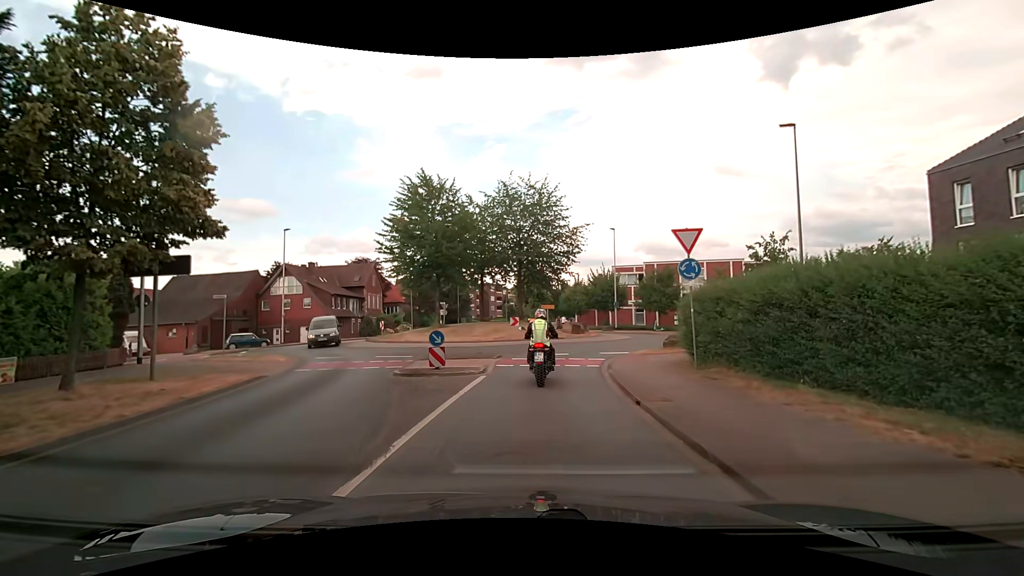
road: secondary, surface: asphalt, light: Day
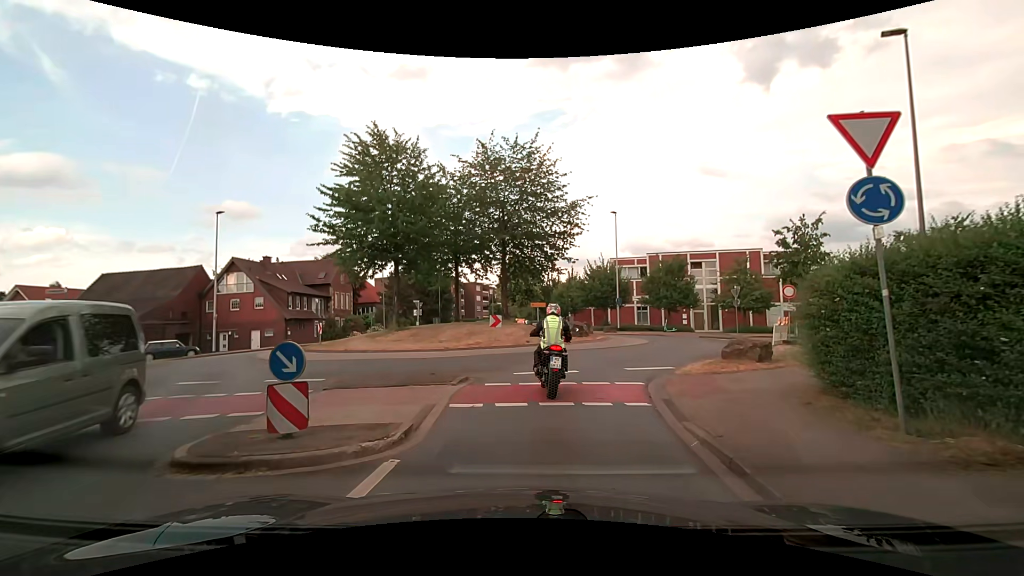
(+0.2, +7.7) m; +2°
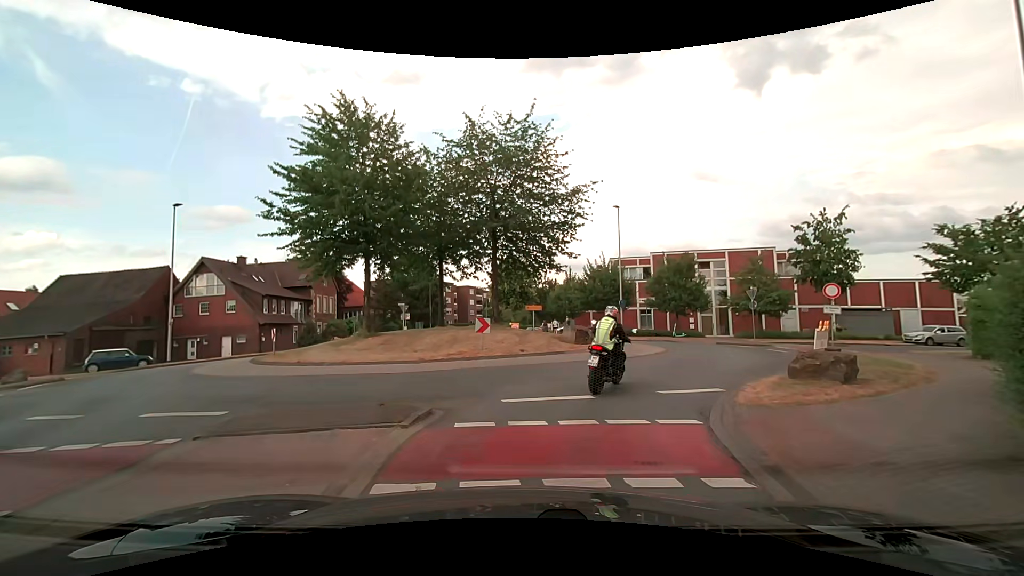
(0.0, +3.9) m; 0°
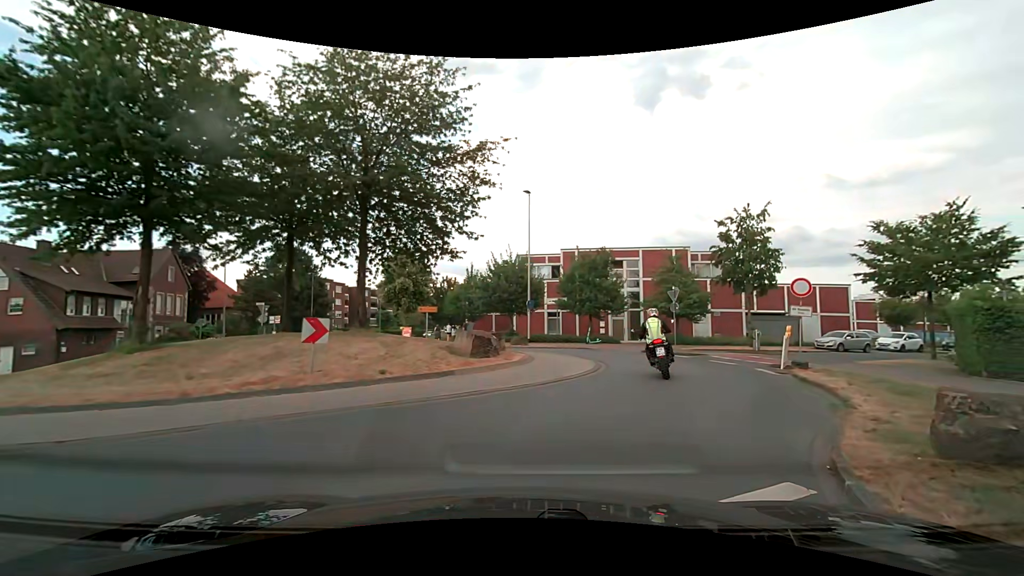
(+0.4, +6.6) m; +10°
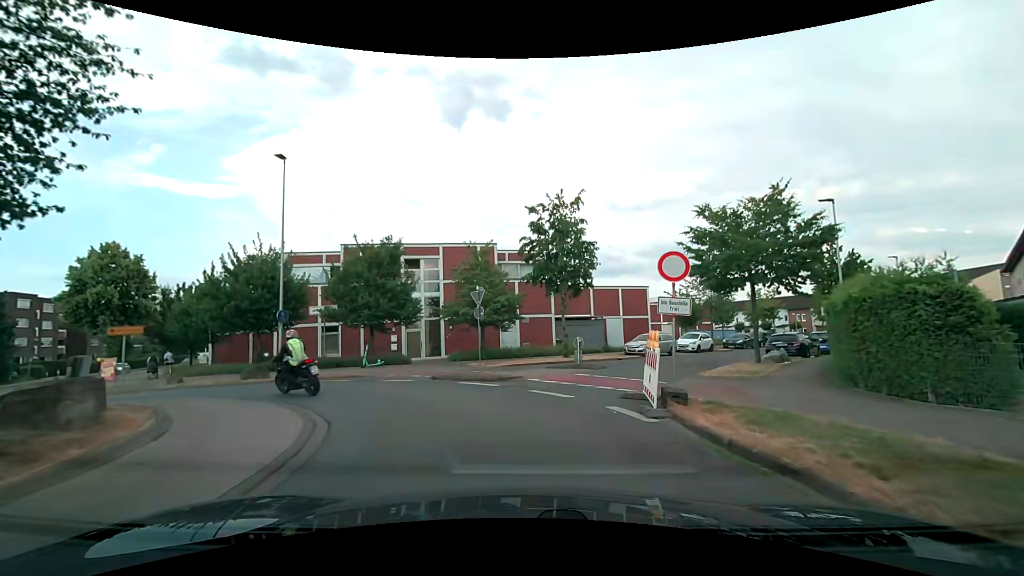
(+1.9, +8.3) m; +22°
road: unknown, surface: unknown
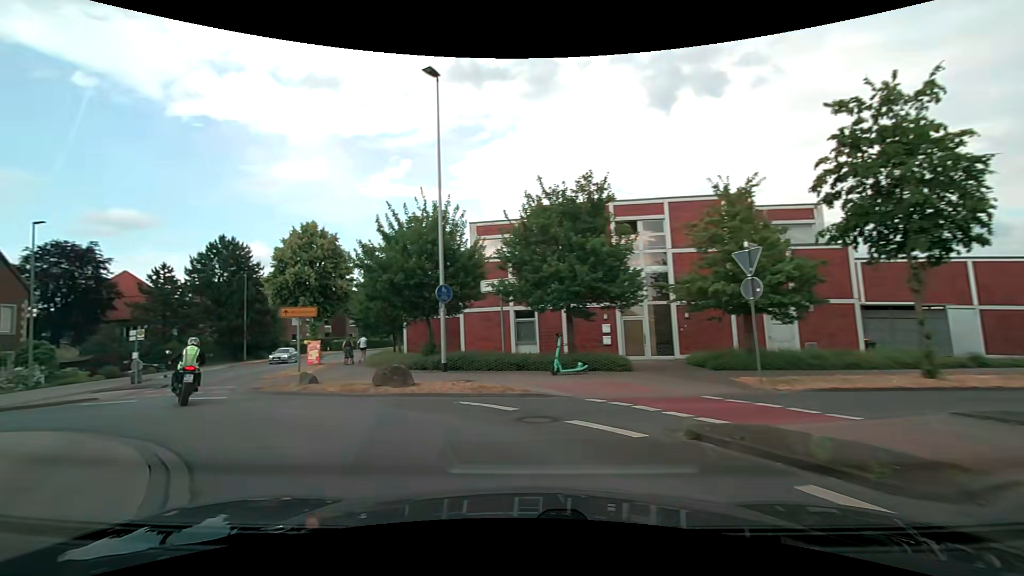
(-1.2, +9.6) m; -24°
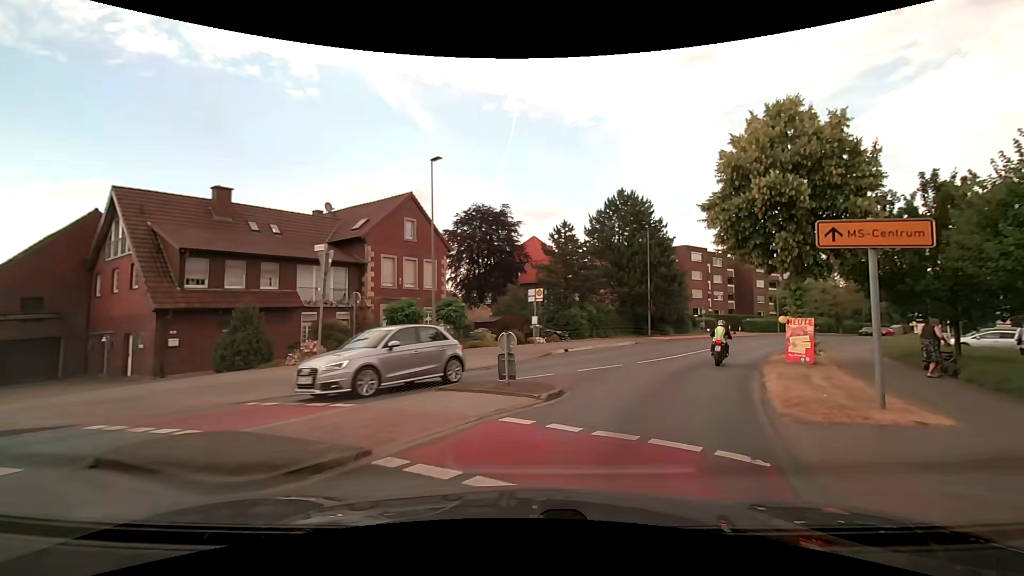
(-8.0, +13.8) m; -43°
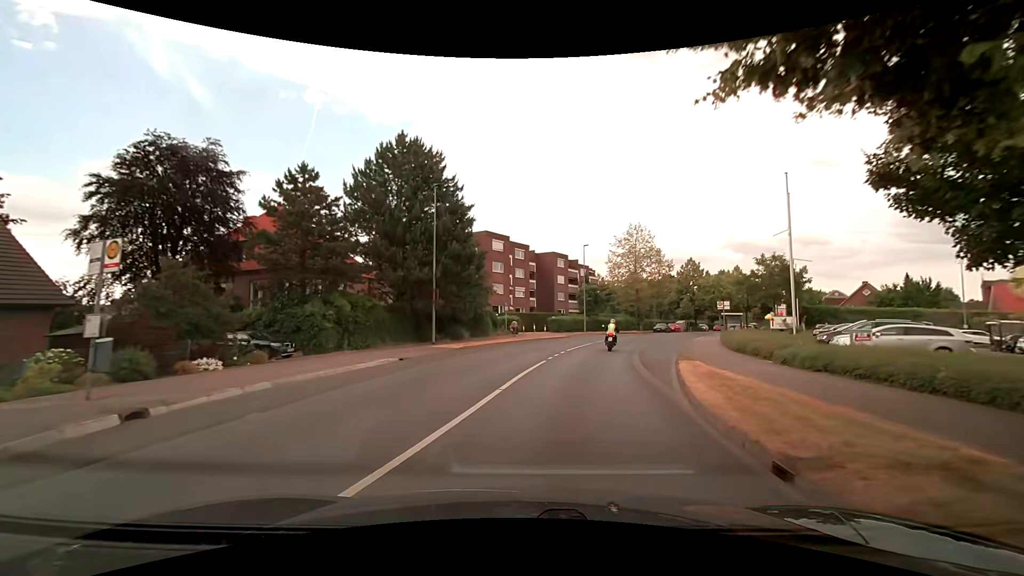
(+4.5, +16.5) m; +22°
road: secondary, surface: asphalt
(+1, +10) (+2, +20) (+4, +30) (+8, +39) (+11, +48) (+16, +57) (+21, +66) (+26, +74) (+31, +83) (+36, +92) m
